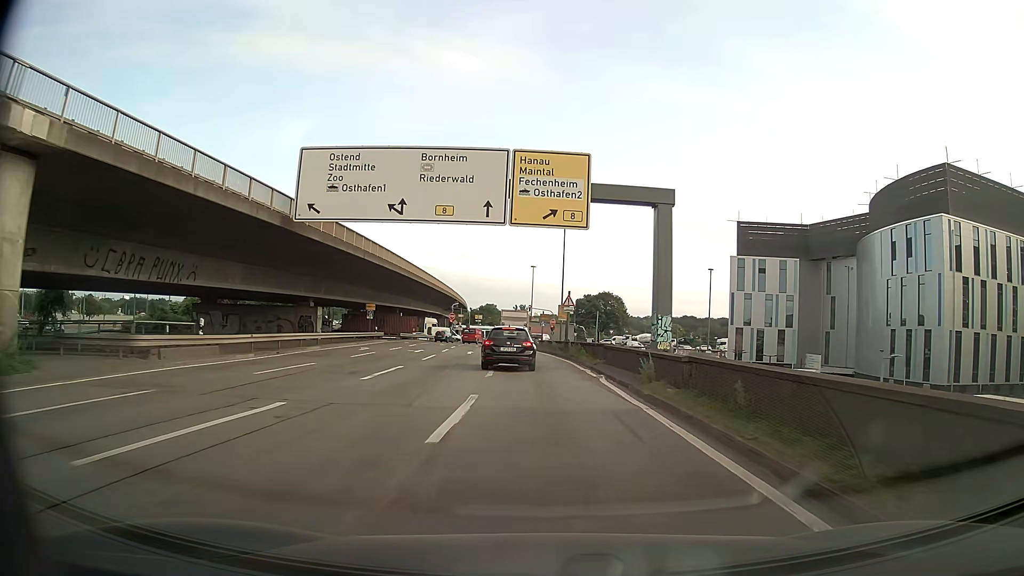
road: motorway_link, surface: asphalt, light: Day
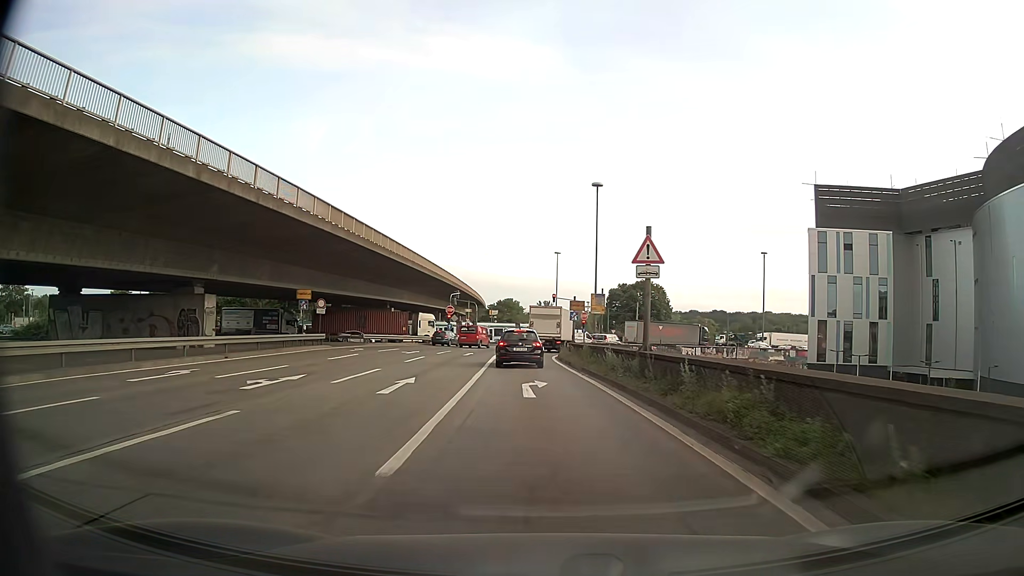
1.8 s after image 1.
(-0.3, +25.3) m; -2°
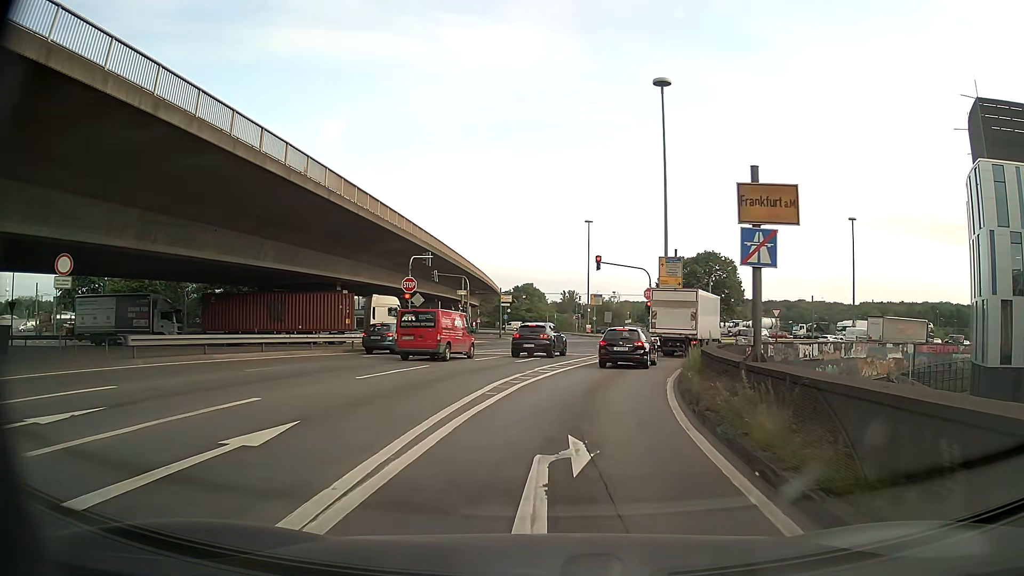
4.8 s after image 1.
(-1.0, +34.5) m; -2°
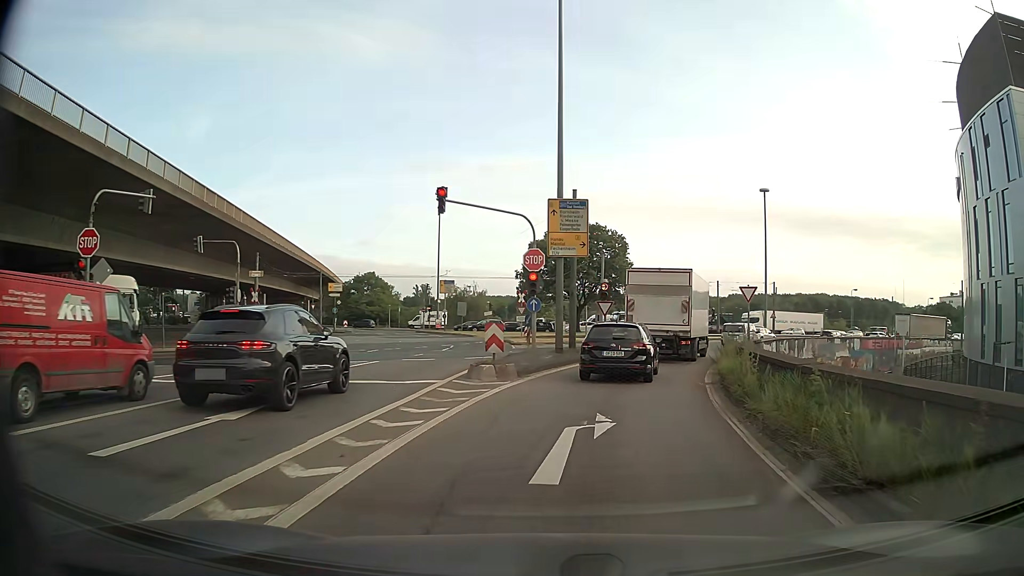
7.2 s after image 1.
(+1.8, +20.8) m; +12°
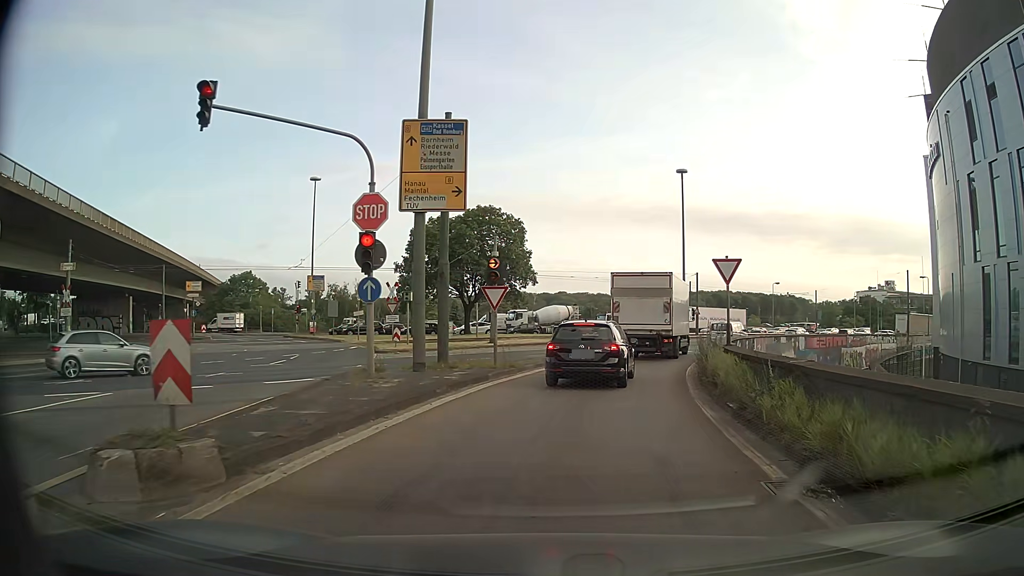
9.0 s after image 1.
(+0.9, +11.4) m; +9°
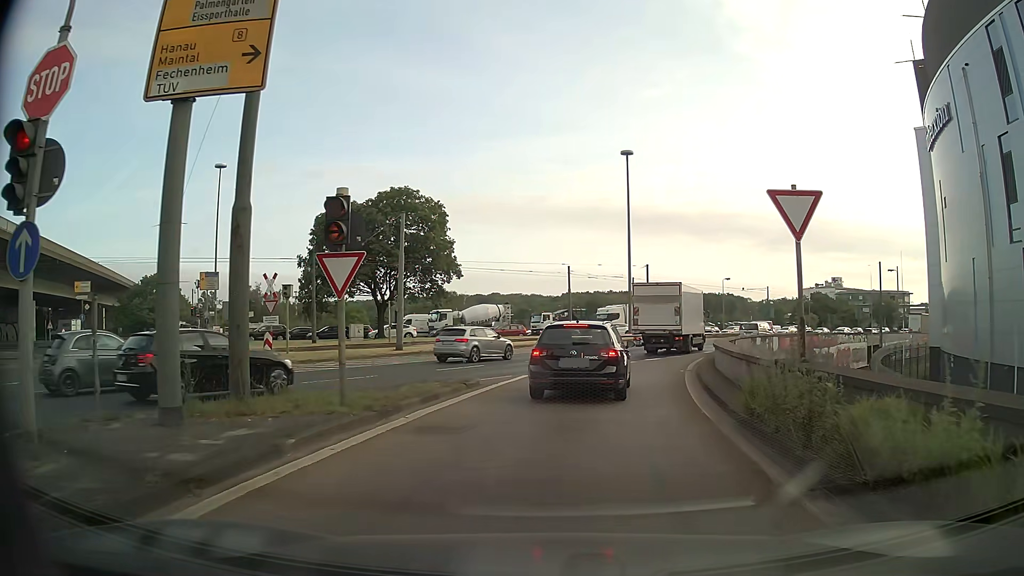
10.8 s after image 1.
(+0.5, +9.6) m; +6°
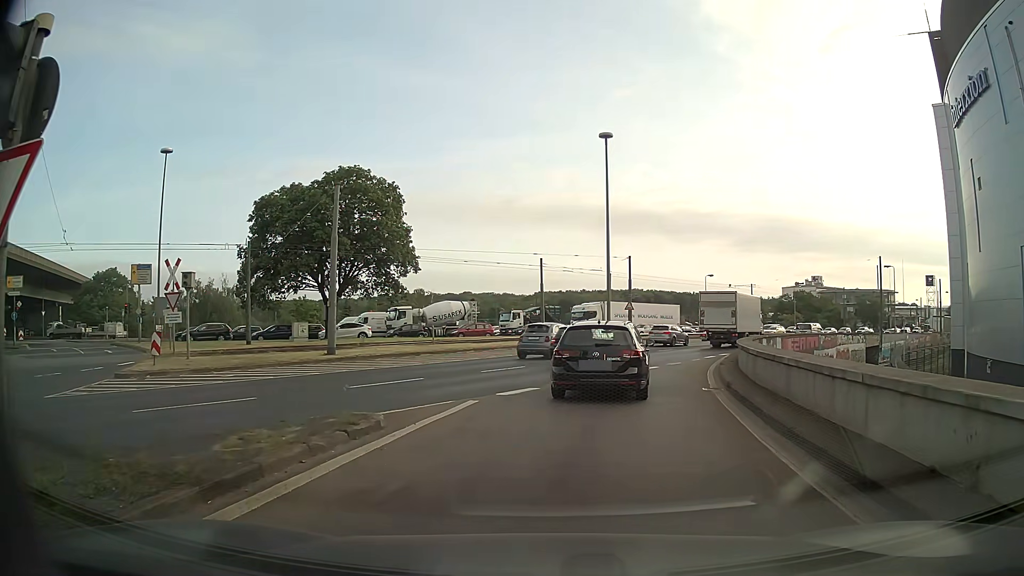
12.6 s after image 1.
(+0.1, +6.7) m; +2°
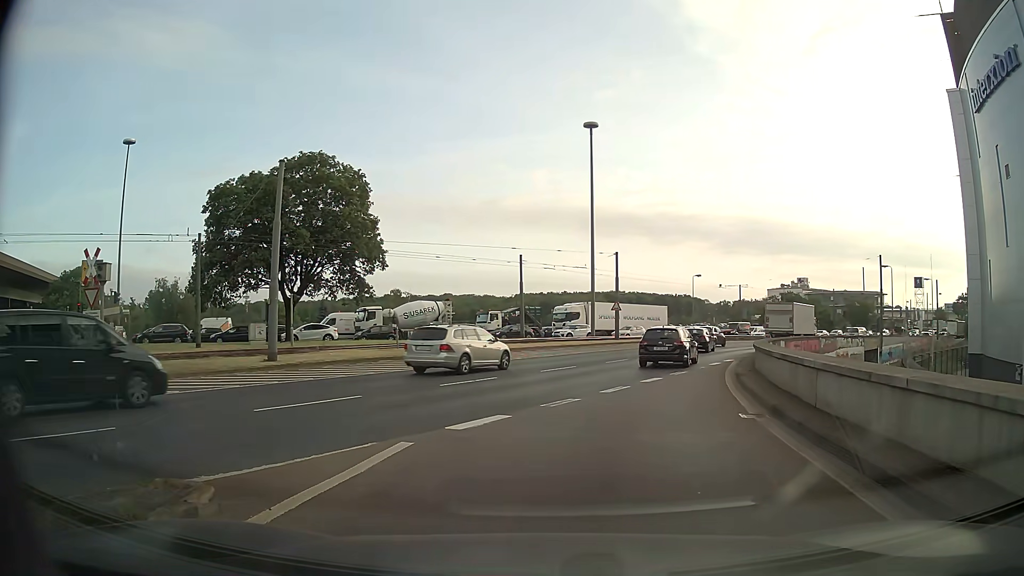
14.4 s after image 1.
(+0.1, +4.4) m; +1°
(+1, +10) (+3, +20) (+6, +29) (+10, +39) (+14, +47) (+20, +56) (+26, +64) (+33, +71) (+39, +78) (+47, +85) m
